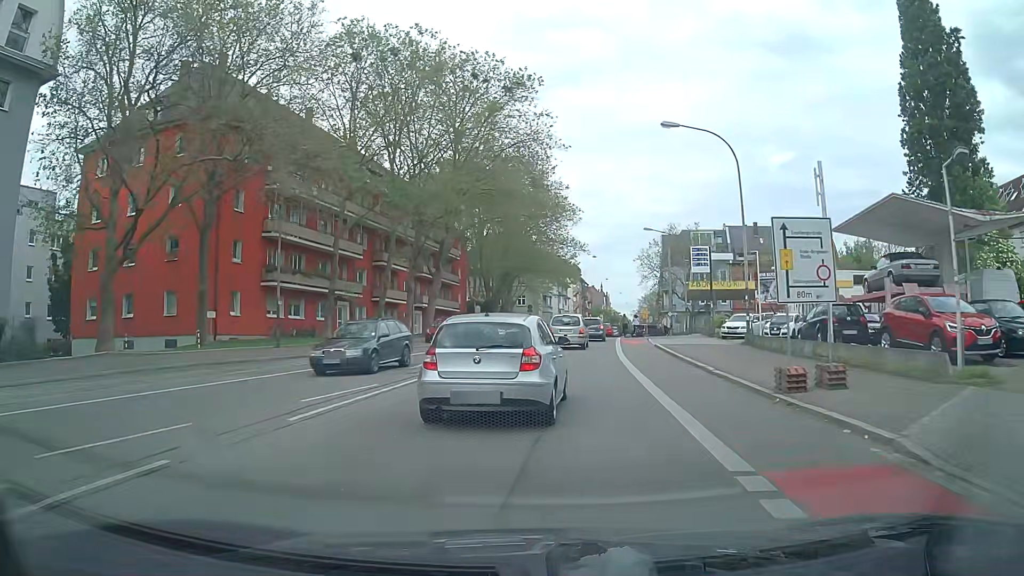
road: secondary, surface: asphalt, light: Day
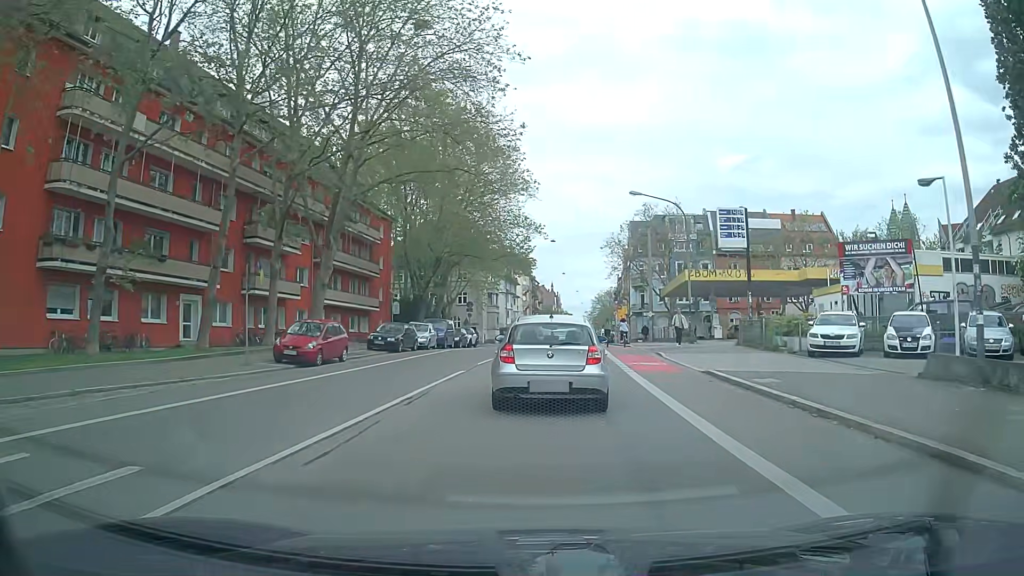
(+0.4, +18.2) m; +5°
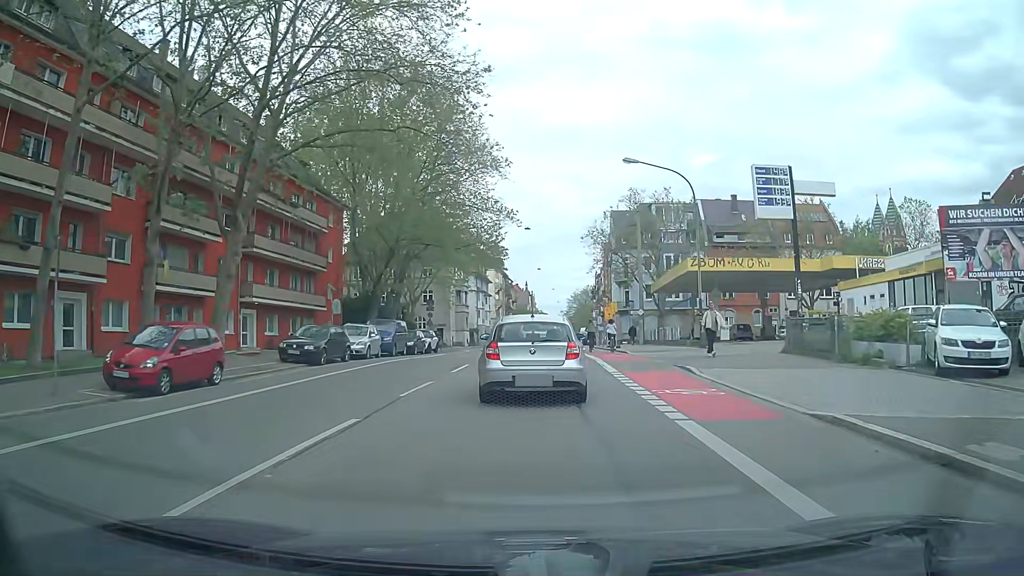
(+0.1, +8.9) m; +2°
